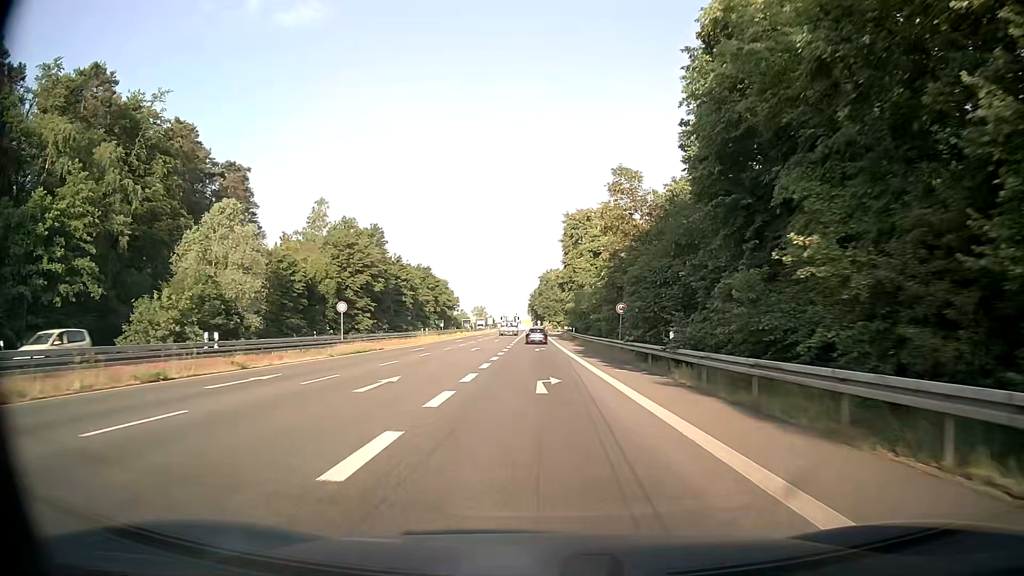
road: secondary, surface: asphalt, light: Day
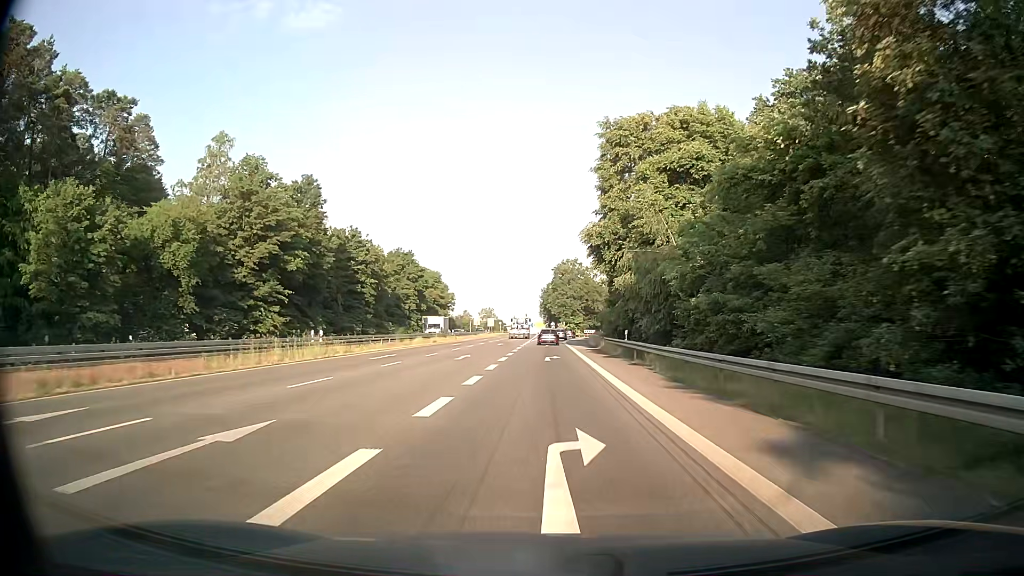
(-0.4, +37.3) m; -1°
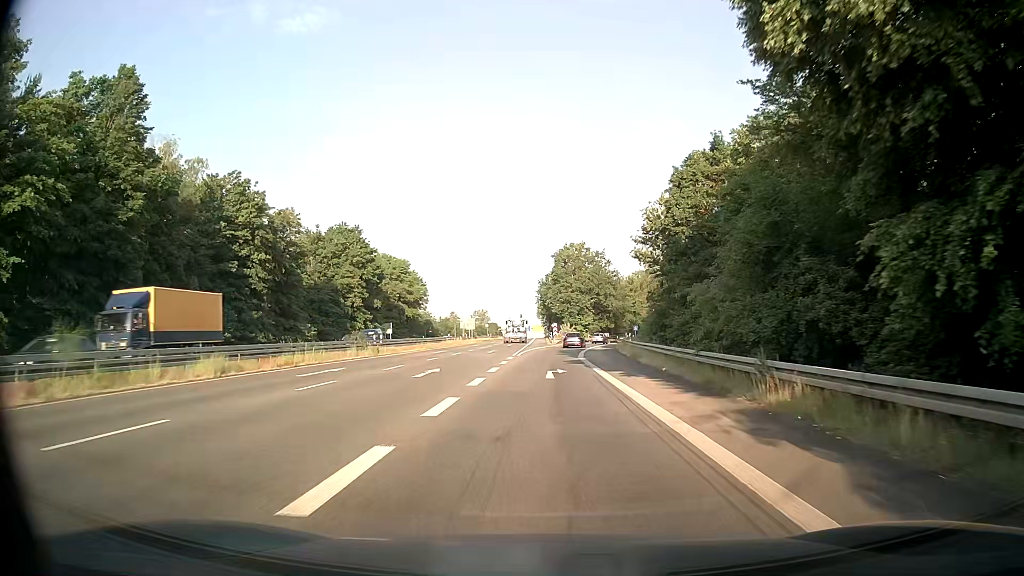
(0.0, +35.5) m; 0°
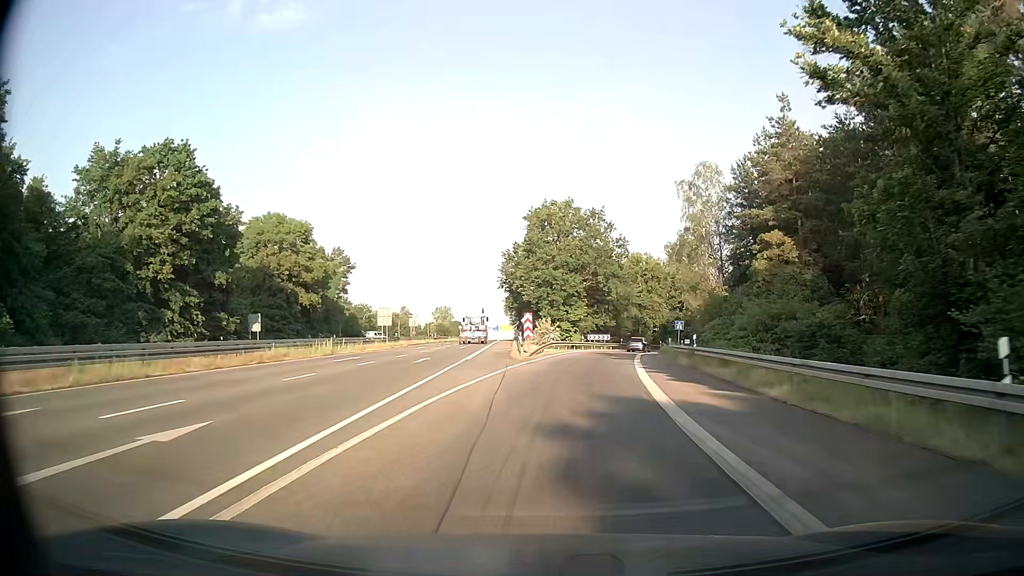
(+0.4, +42.3) m; +2°
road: motorway_link
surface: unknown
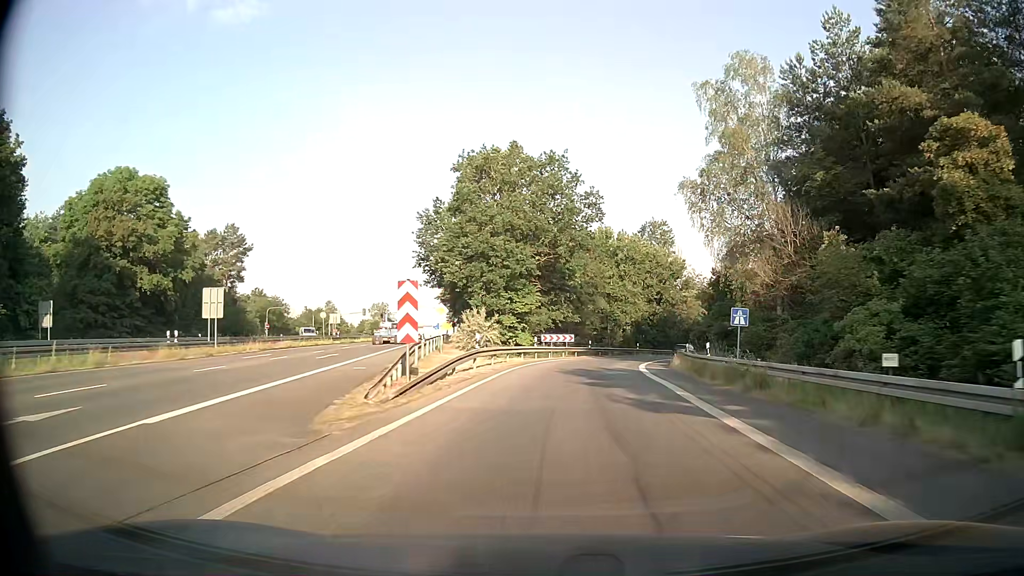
(+0.9, +25.0) m; +4°
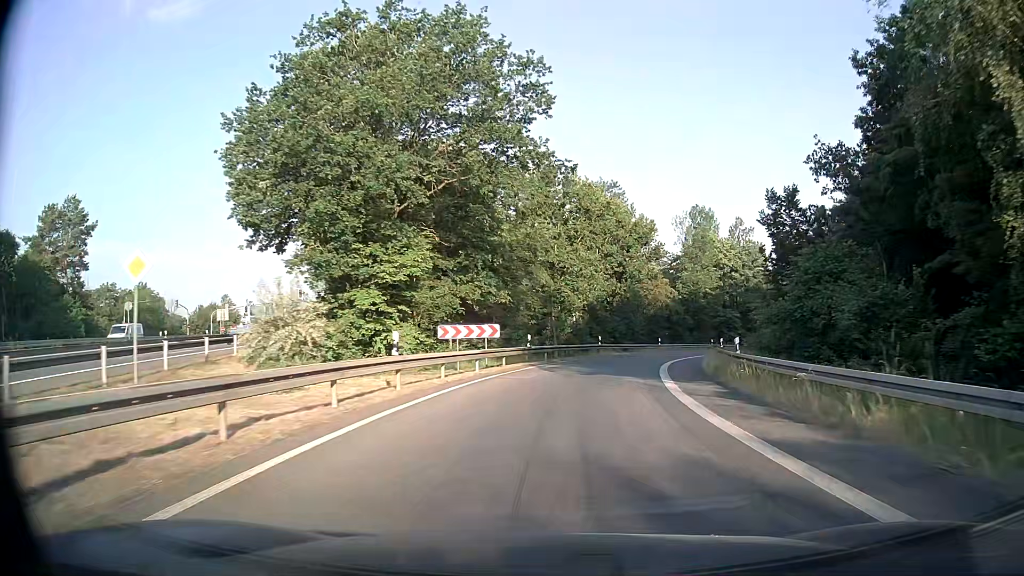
(+1.2, +24.9) m; +6°
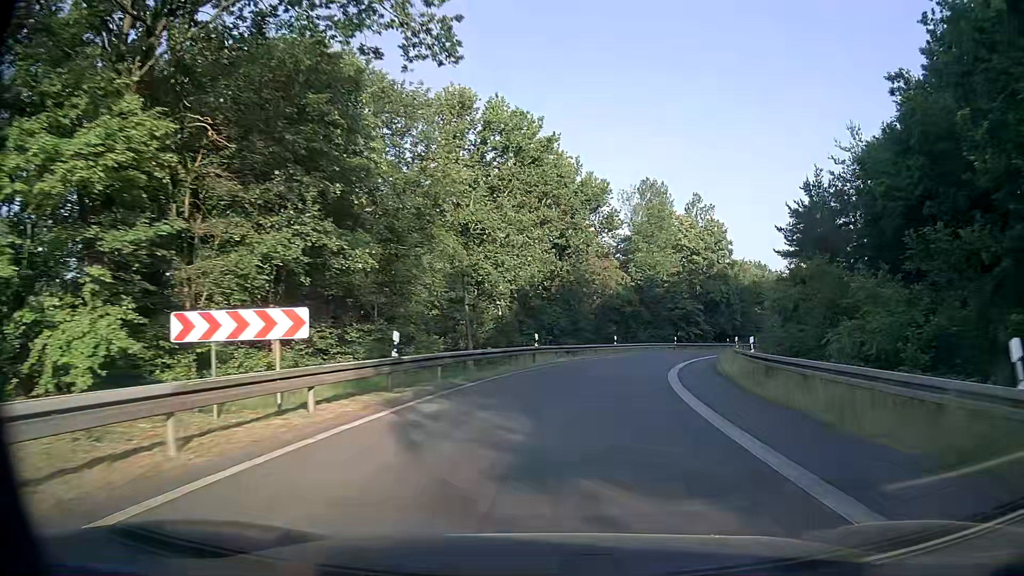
(+0.7, +16.7) m; +6°
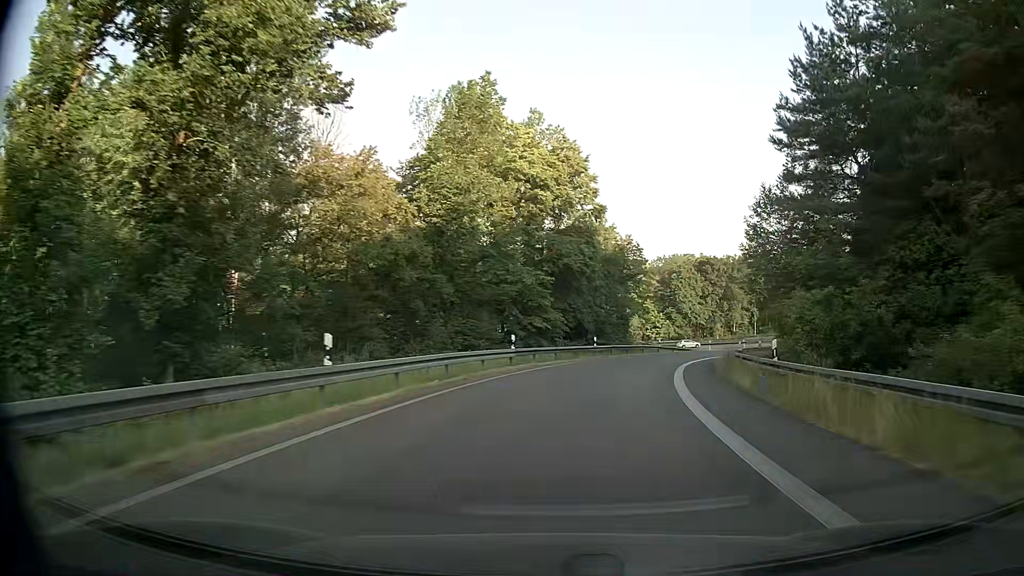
(+4.7, +33.7) m; +16°
(0, +10) (+2, +20) (+4, +30) (+7, +39) (+10, +49) (+14, +58) (+20, +66) (+25, +74) (+32, +82) (+39, +89) m
